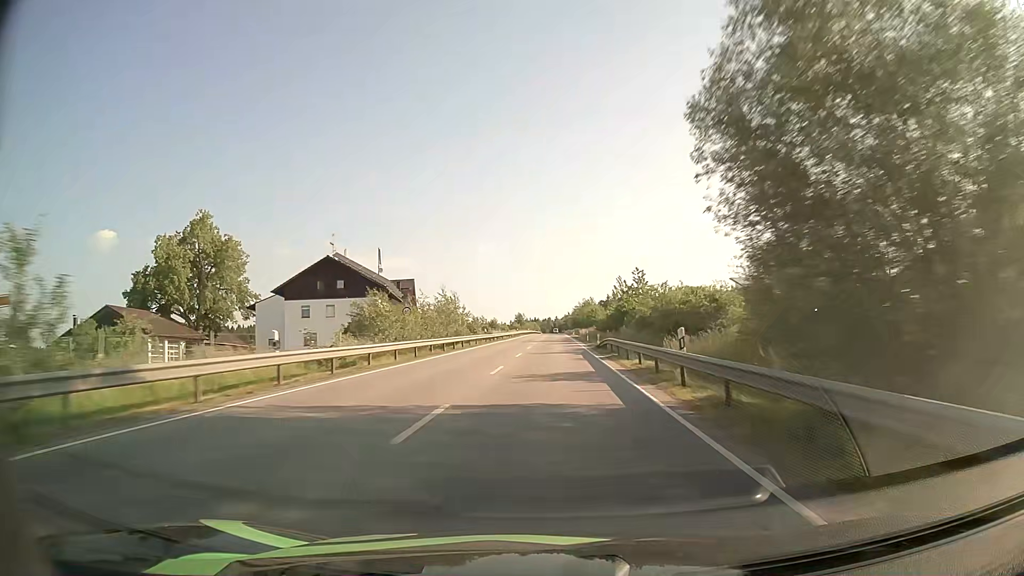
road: primary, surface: asphalt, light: Day
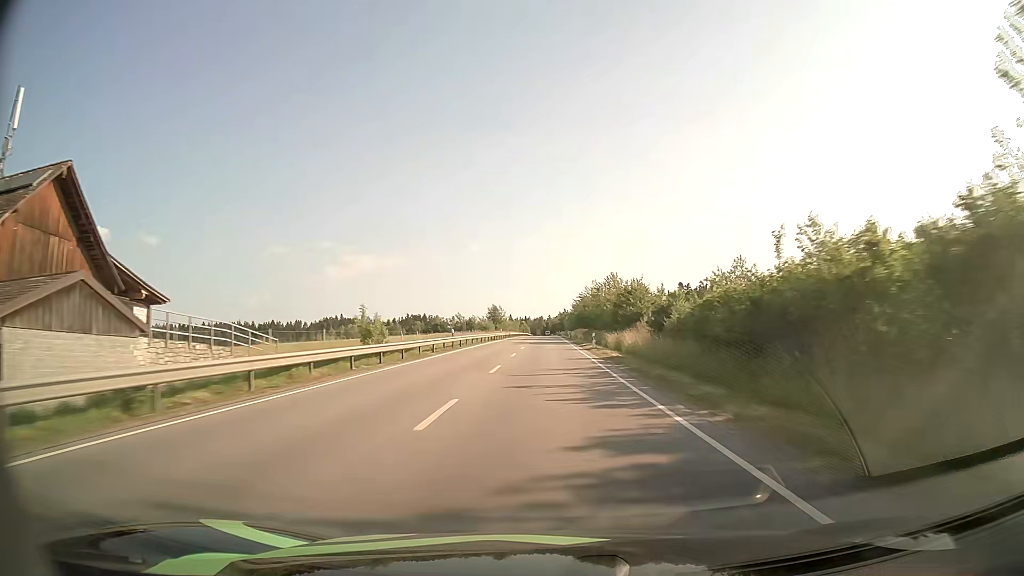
(+0.6, +69.7) m; +1°
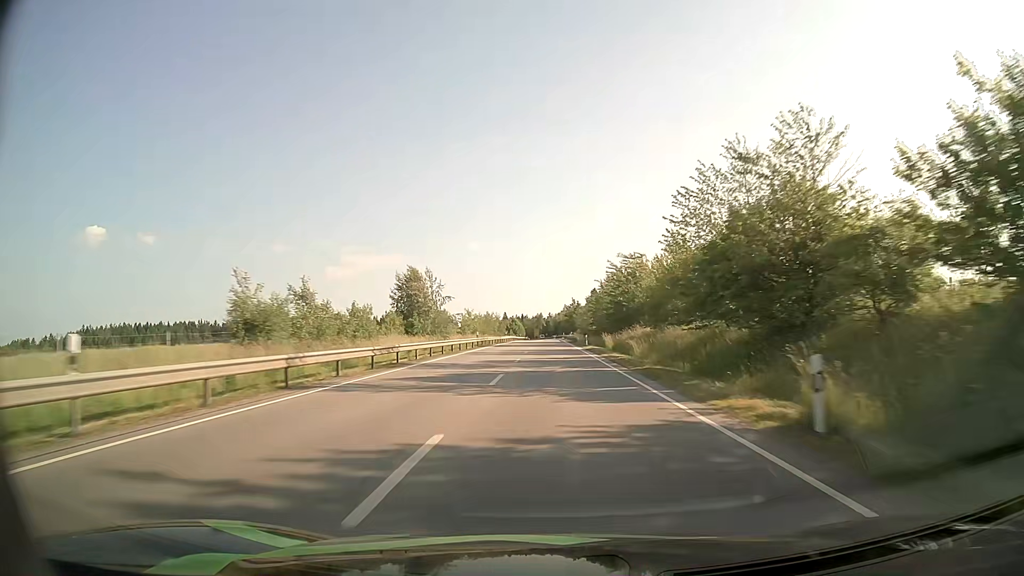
(-0.6, +87.2) m; 0°
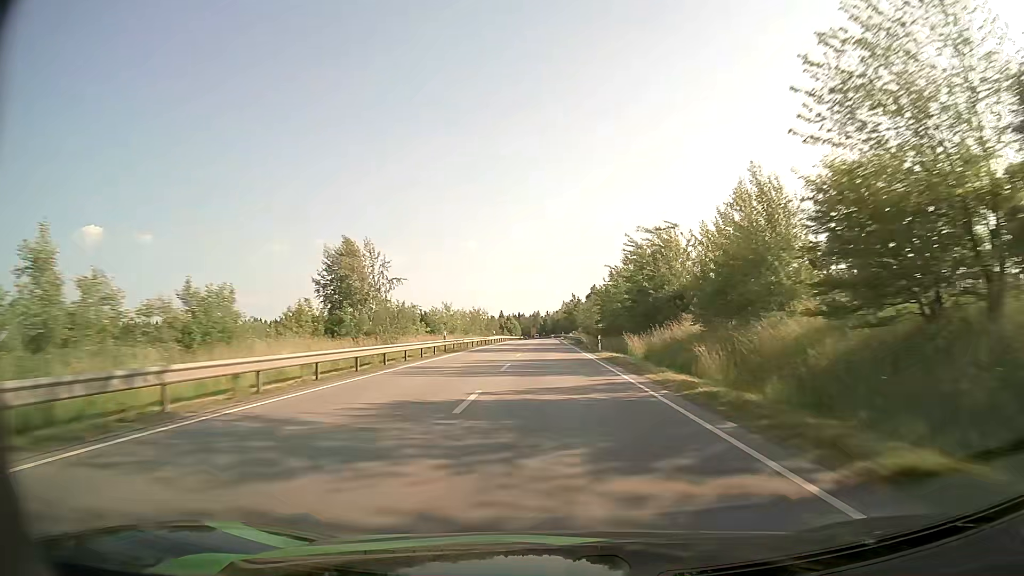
(0.0, +17.5) m; 0°
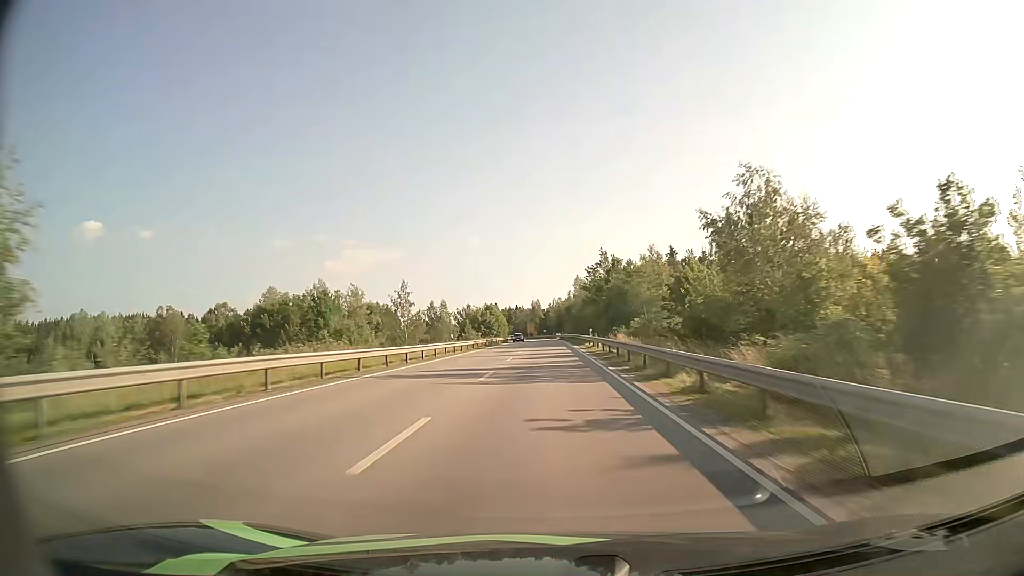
(+0.1, +87.4) m; 0°
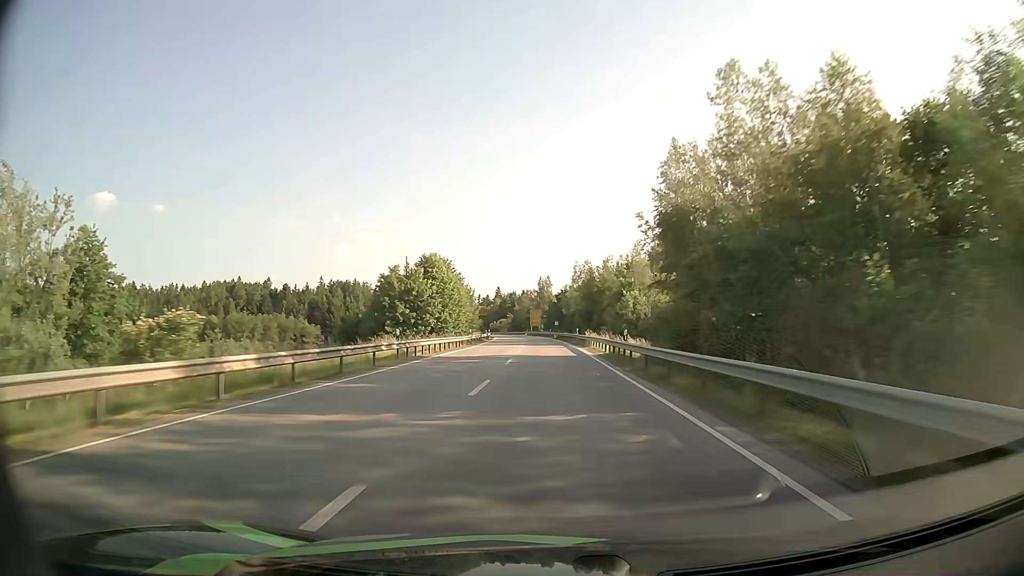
(-0.5, +87.4) m; -1°
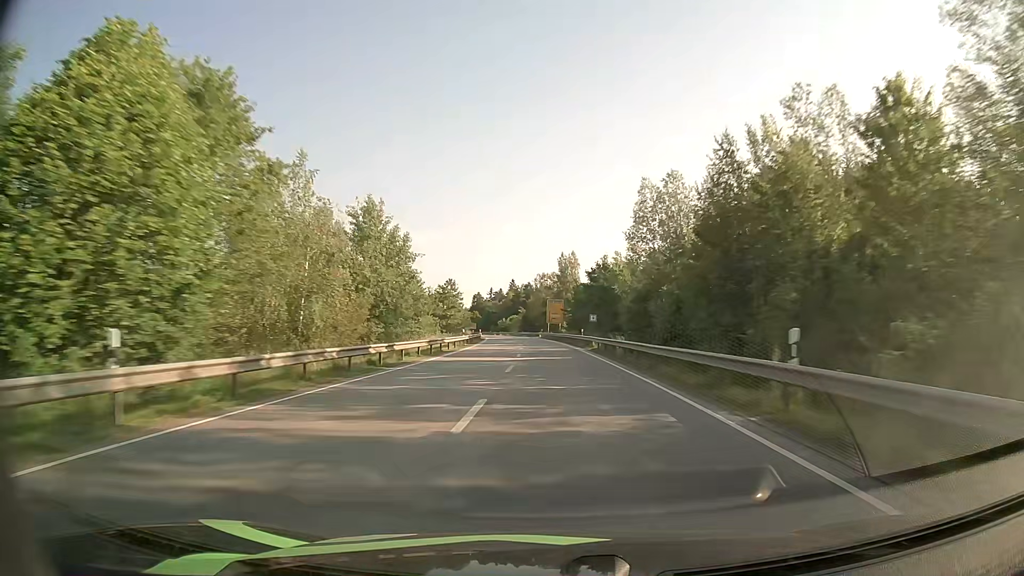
(-0.7, +52.4) m; -2°
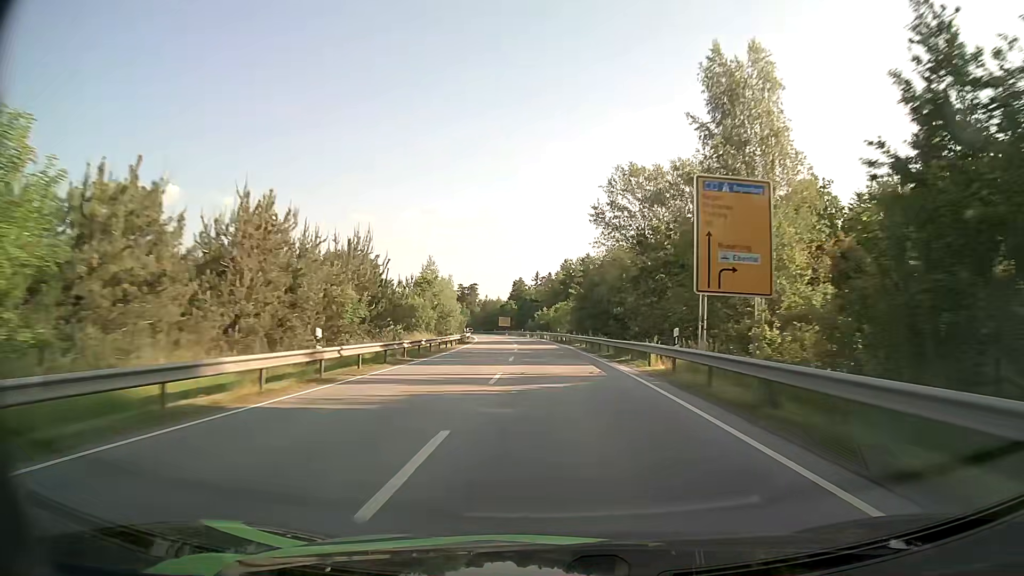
(-2.8, +87.3) m; -5°
(0, +10) (0, +20) (0, +30) (-1, +40) (-1, +50) (-2, +60) (-2, +70) (-3, +80) (-4, +90) (-5, +100) m
